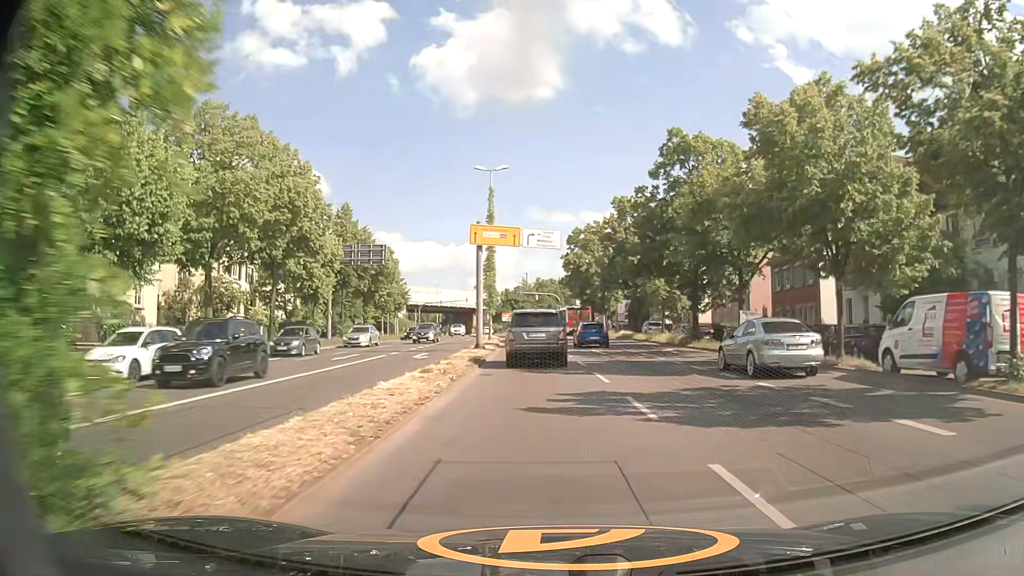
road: primary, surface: asphalt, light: Day
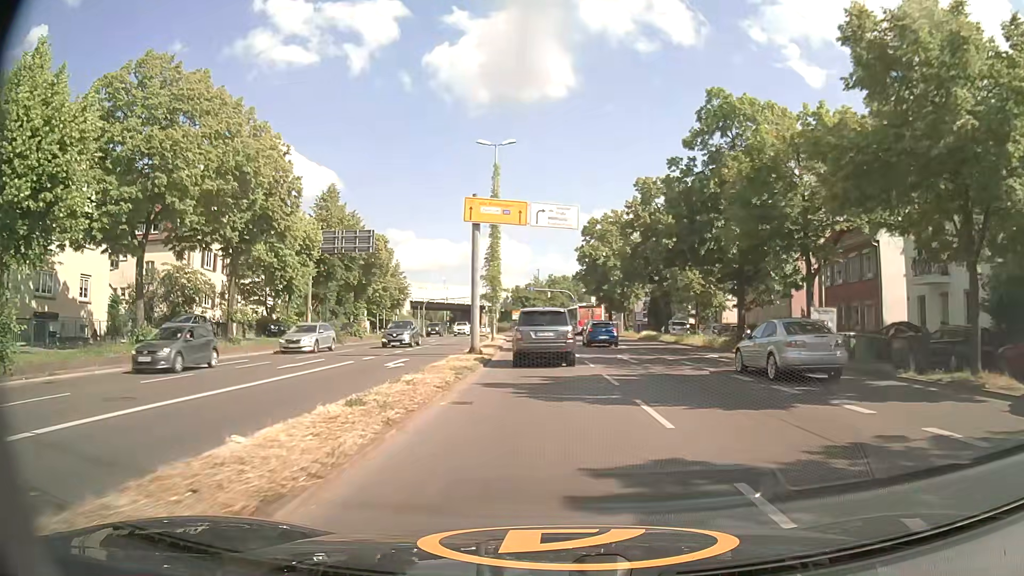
(0.0, +6.7) m; 0°
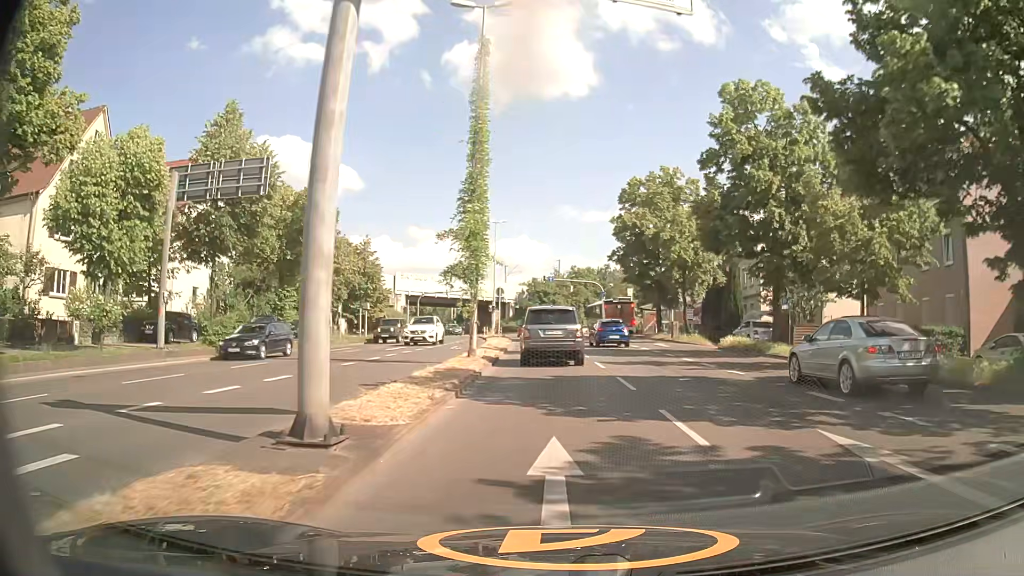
(-0.5, +19.3) m; -2°
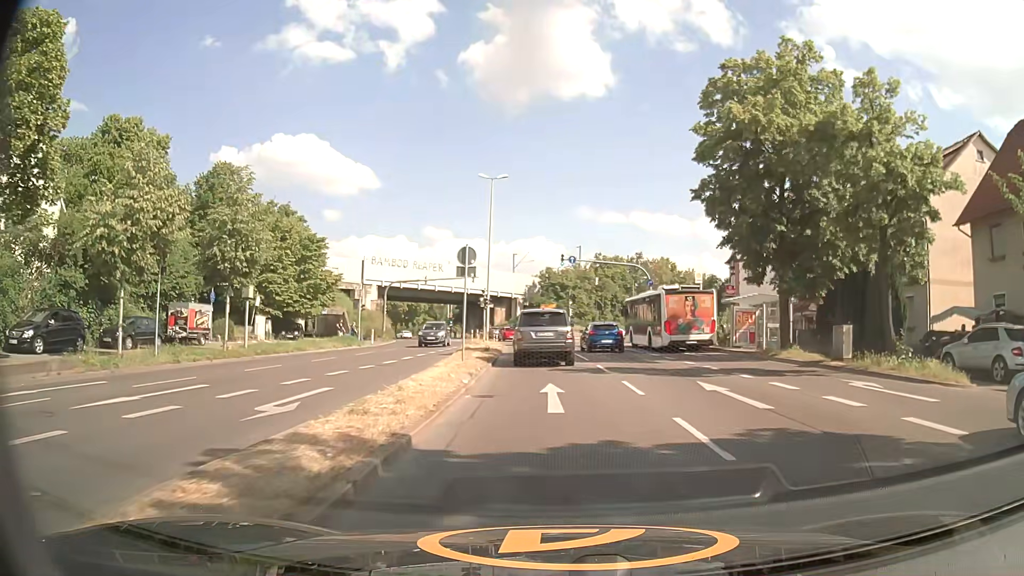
(-0.4, +24.6) m; -1°
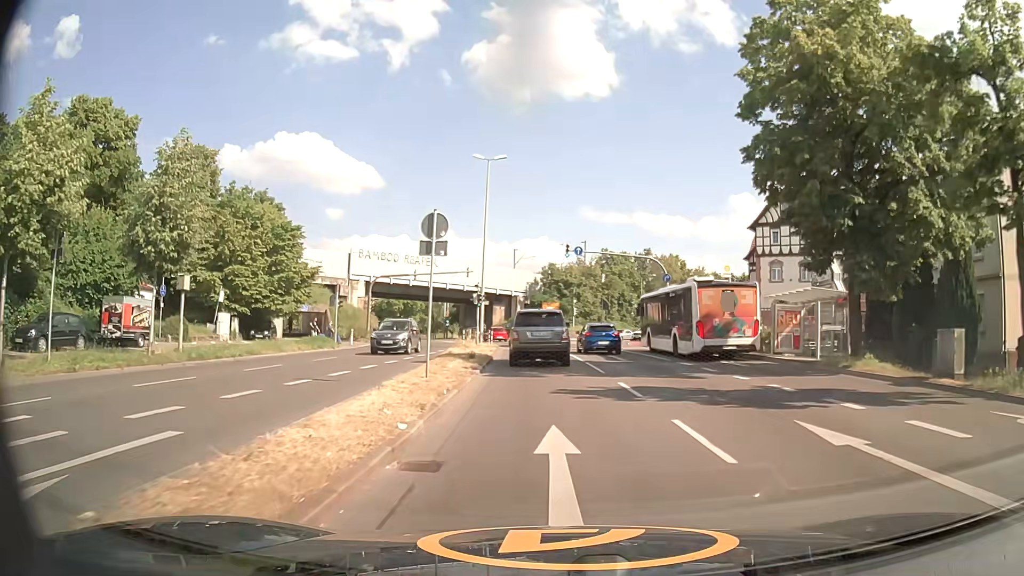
(-0.1, +6.2) m; -1°
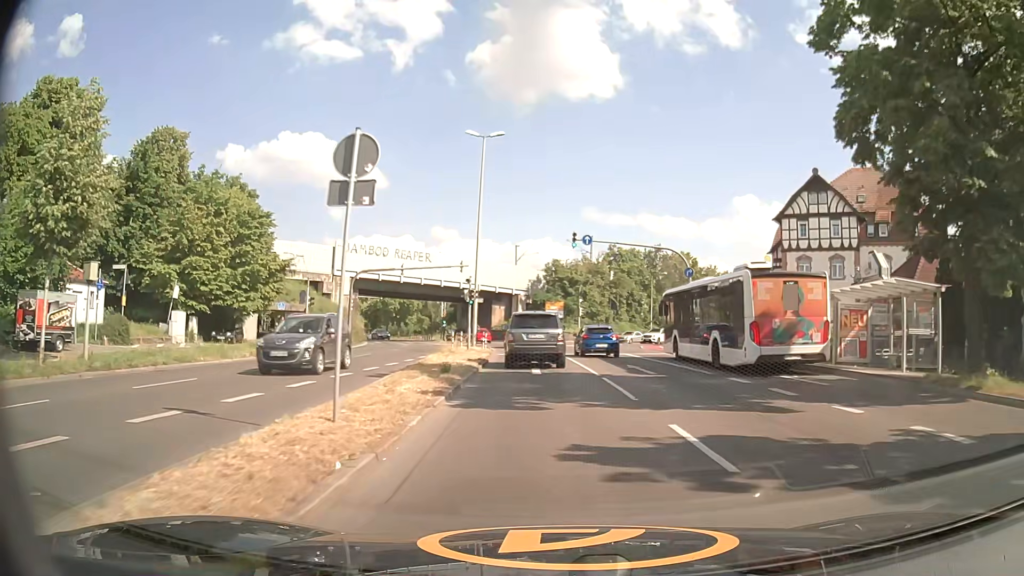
(0.0, +6.2) m; 0°
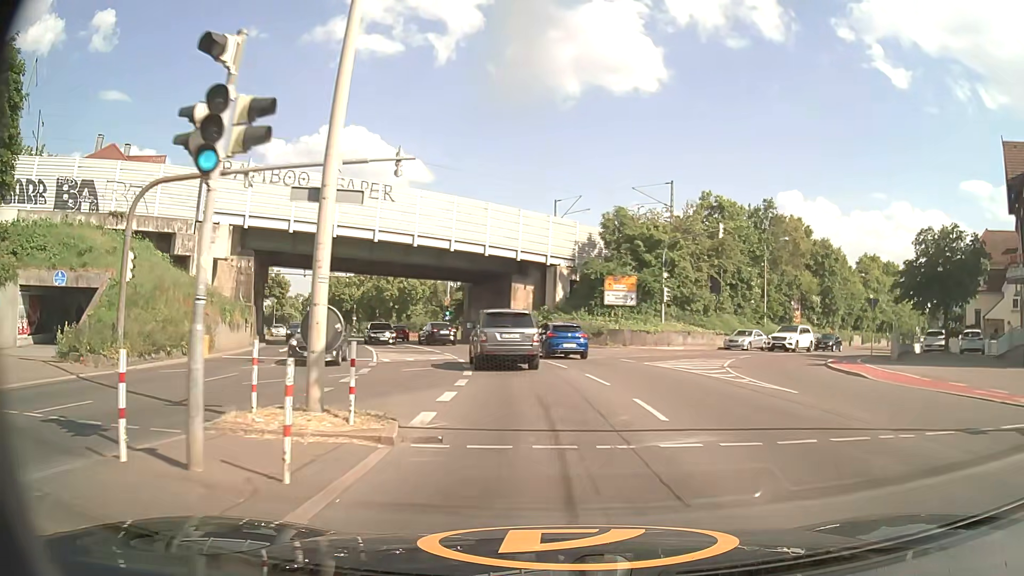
(-0.9, +31.8) m; -4°
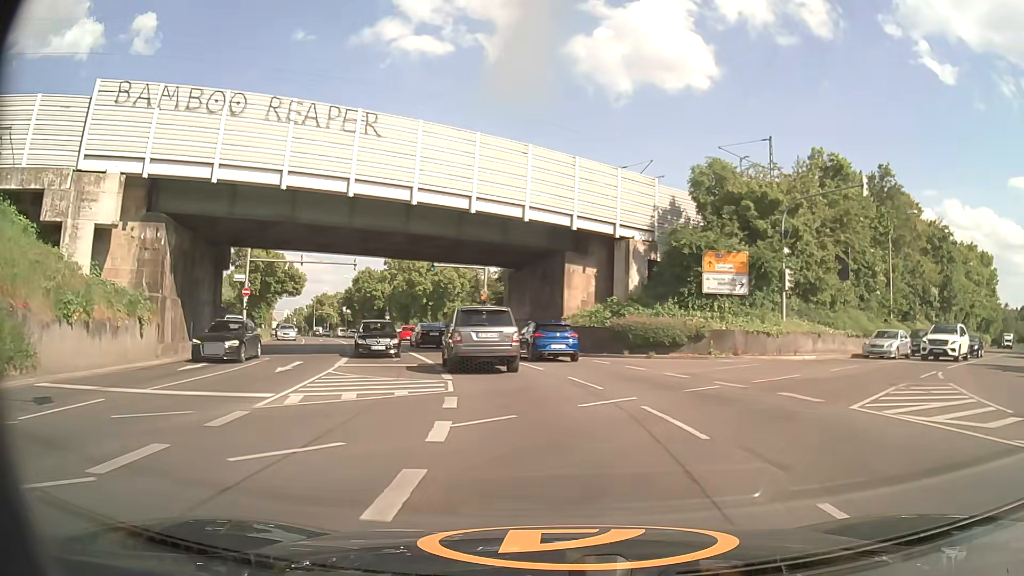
(-0.4, +13.5) m; -4°
(0, +10) (-2, +20) (-4, +30) (-7, +39) (-11, +48) (-14, +58) (-18, +67) (-22, +76) (-26, +85) (-31, +94) m
